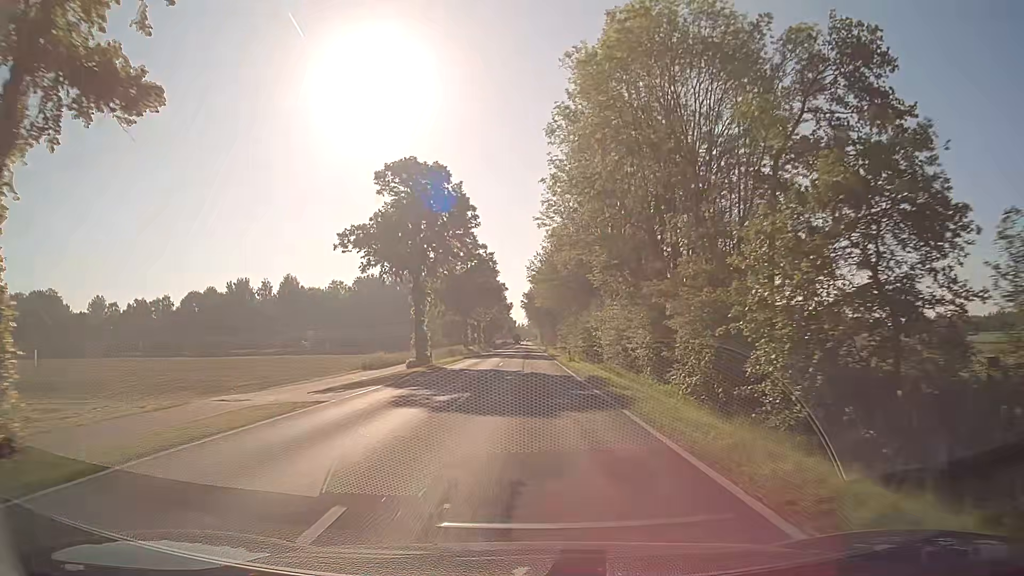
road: secondary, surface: asphalt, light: Day
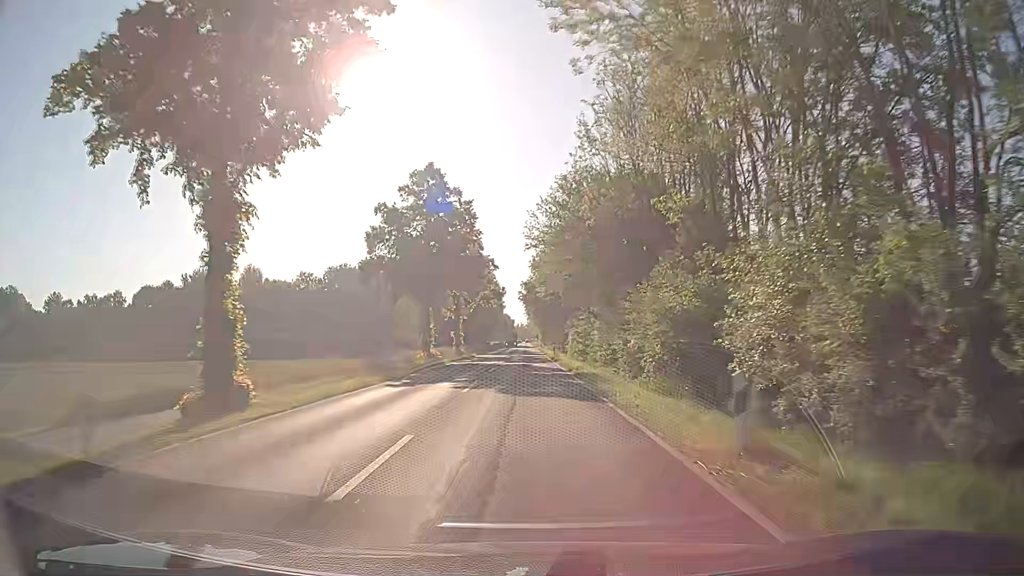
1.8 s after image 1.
(0.0, +31.9) m; -1°
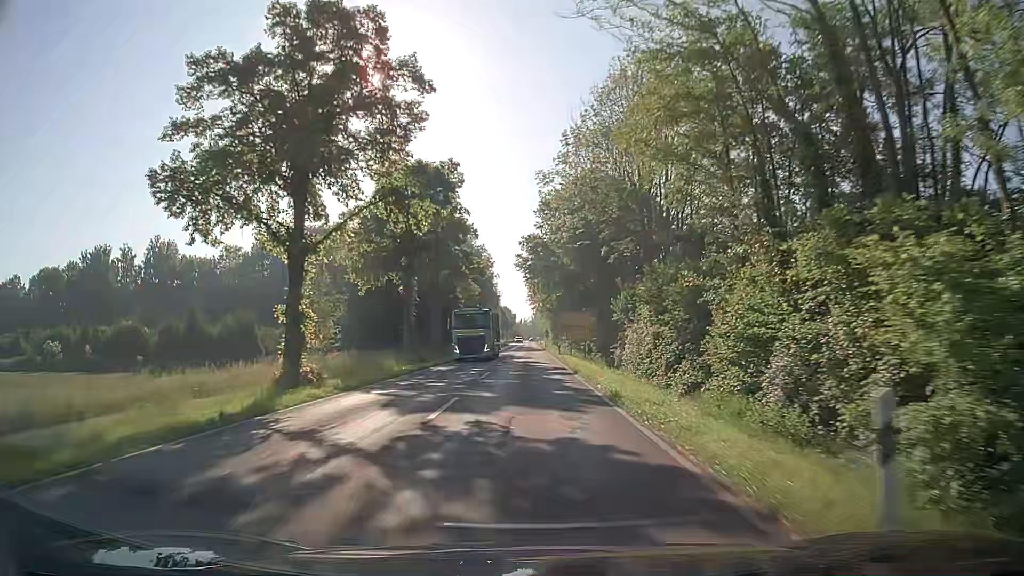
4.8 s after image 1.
(+0.3, +53.4) m; 0°
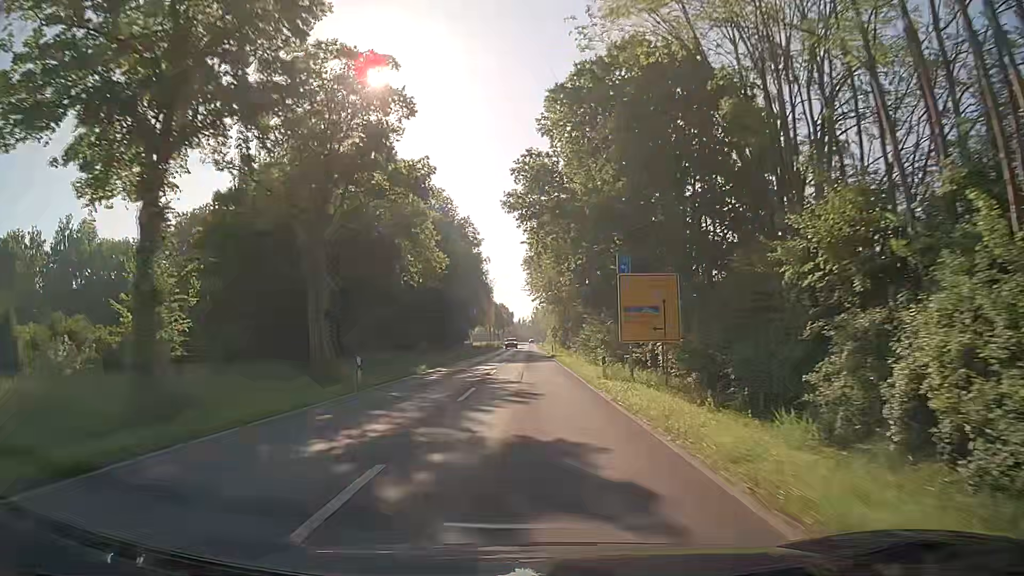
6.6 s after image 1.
(0.0, +32.2) m; 0°
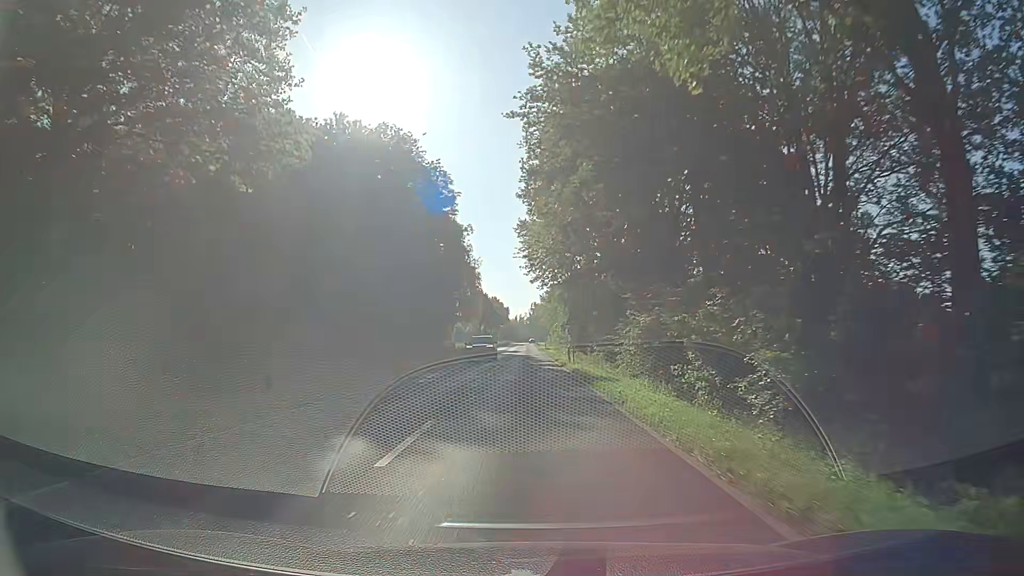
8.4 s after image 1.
(-0.2, +32.1) m; -1°
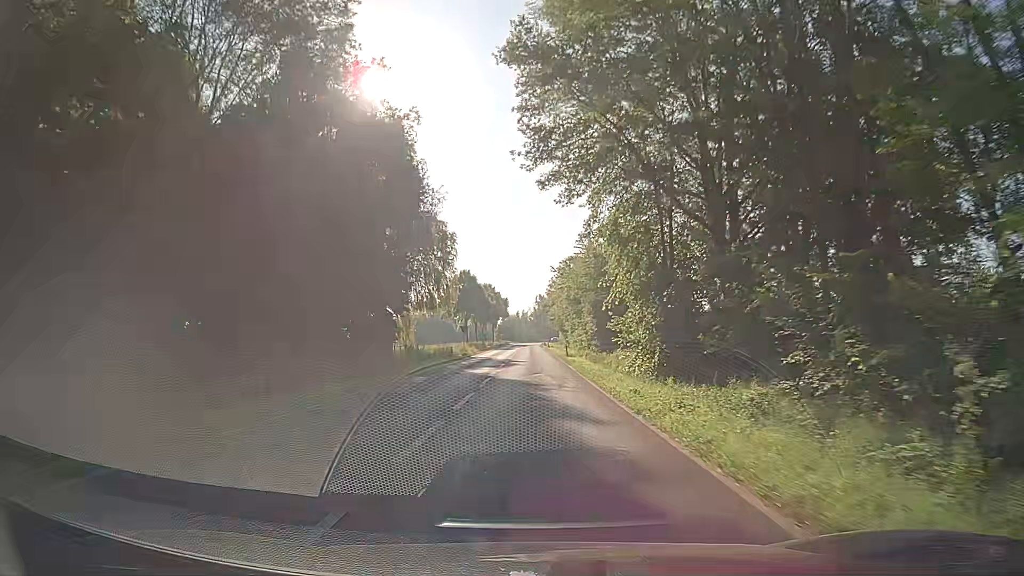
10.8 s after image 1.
(+0.3, +43.0) m; +1°
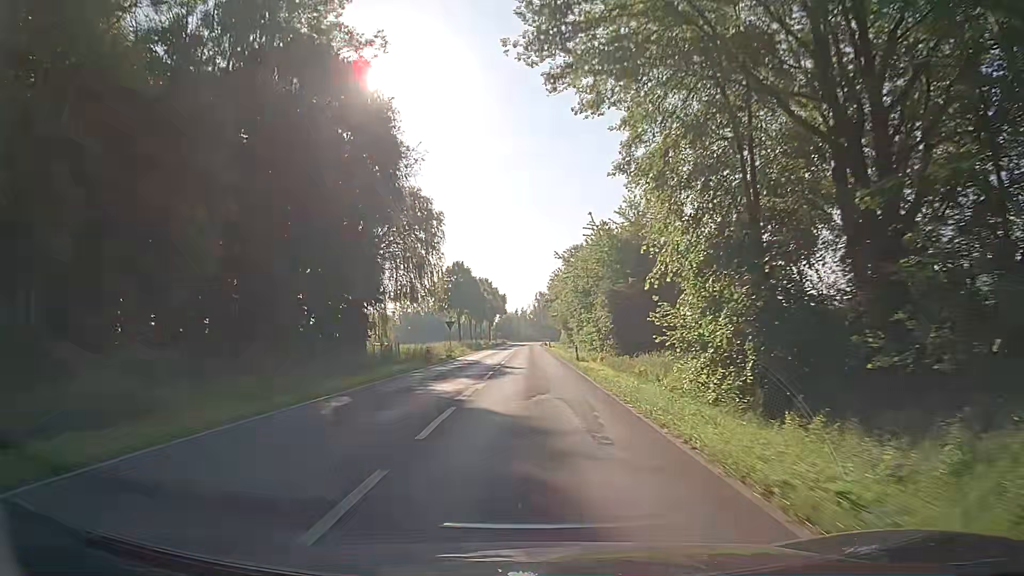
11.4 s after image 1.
(-0.1, +10.8) m; 0°
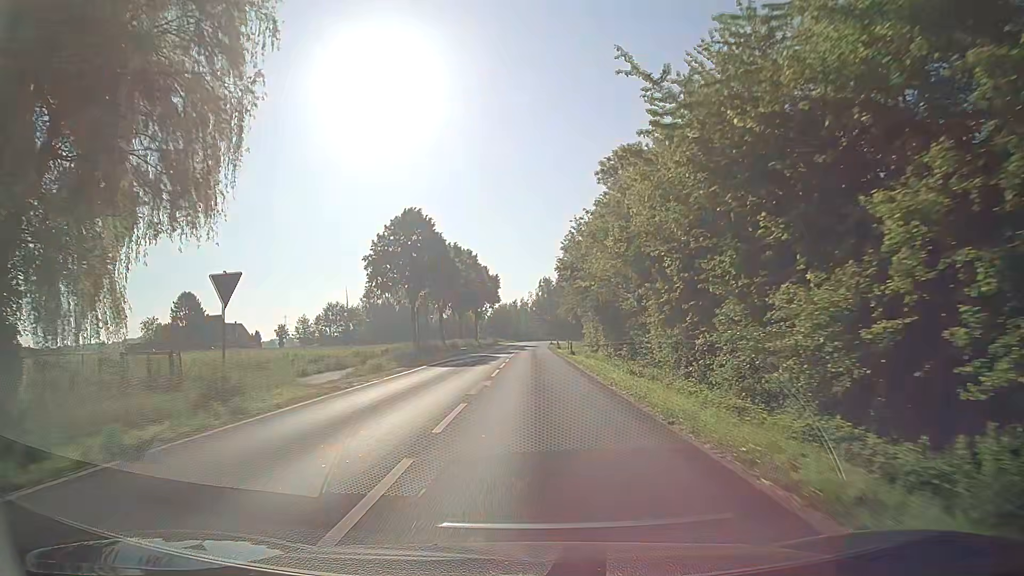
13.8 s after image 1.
(-0.3, +42.4) m; -1°
(0, +10) (0, +20) (0, +30) (0, +40) (+1, +50) (+1, +60) (+1, +70) (+1, +80) (+1, +90) (+2, +100) m
